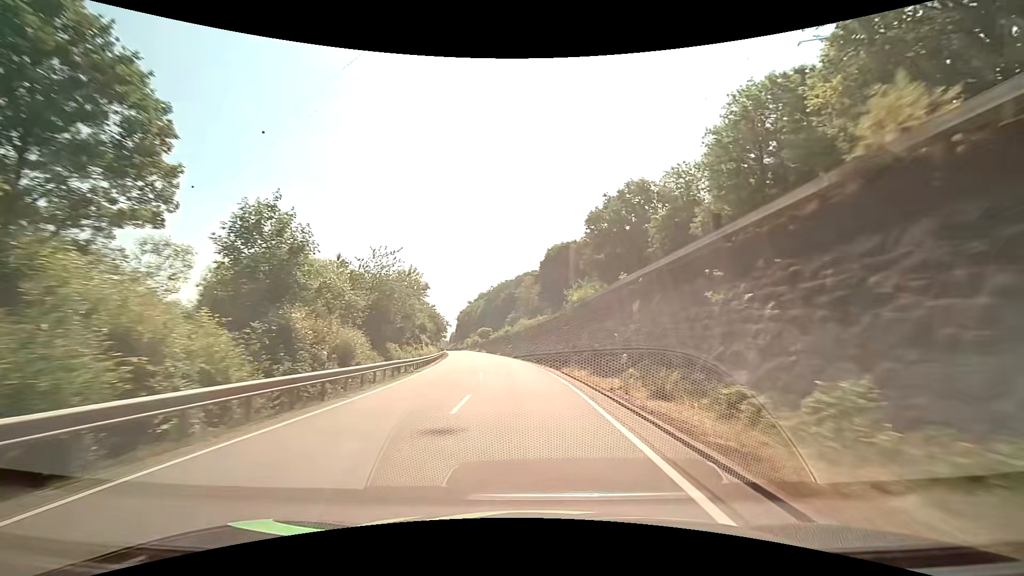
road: primary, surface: asphalt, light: Day
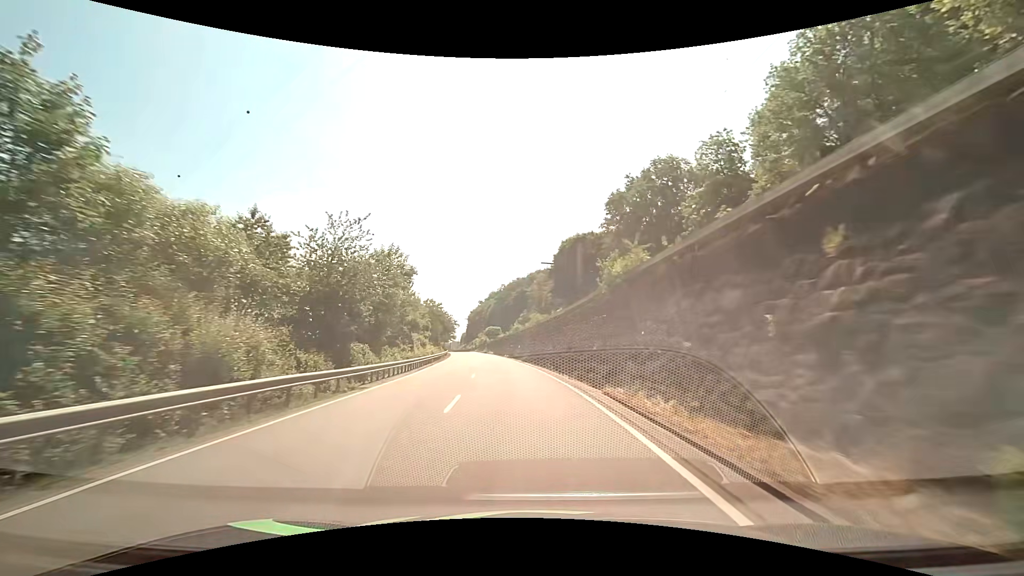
(-0.1, +11.5) m; -1°
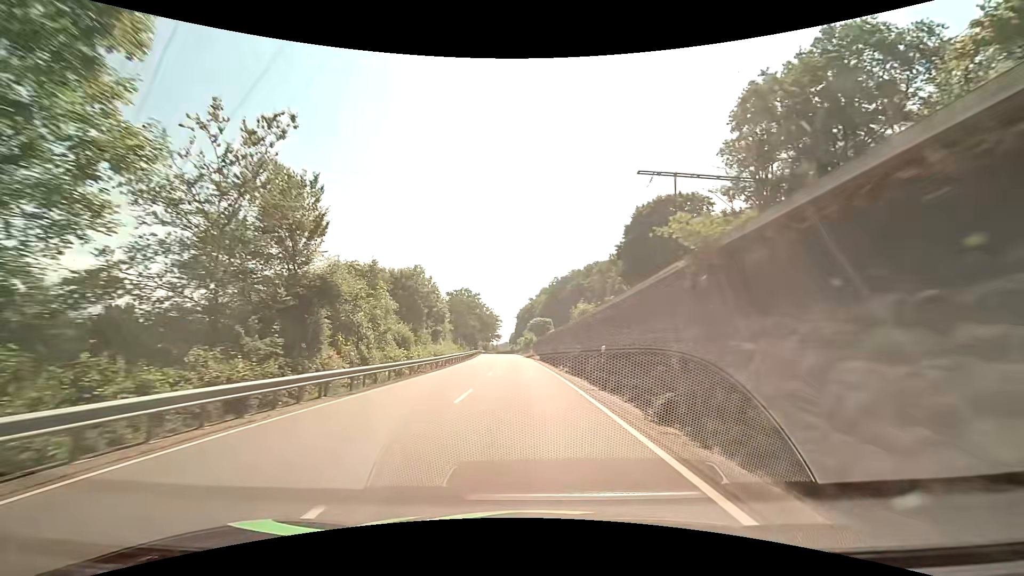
(-1.9, +34.1) m; -6°
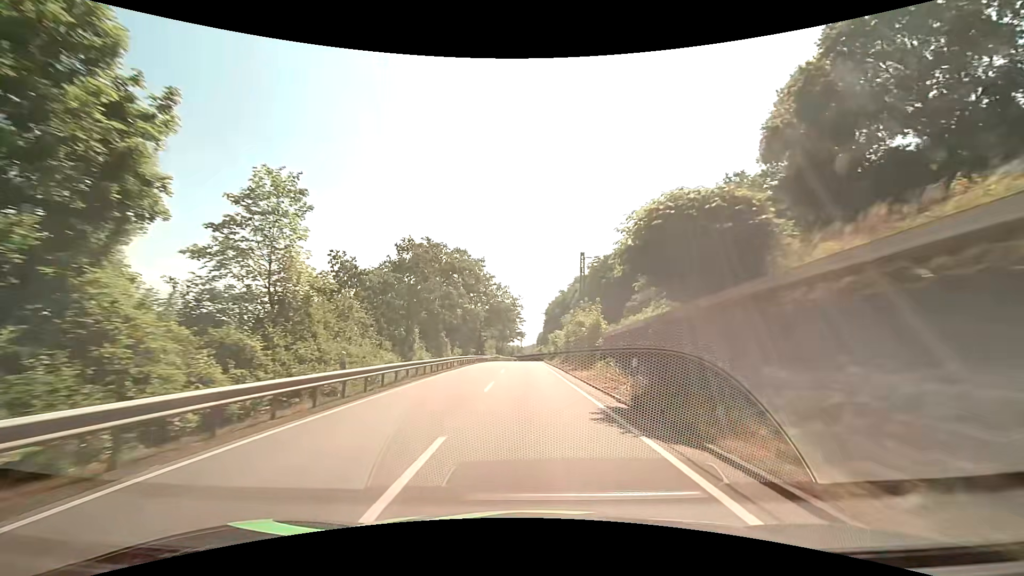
(-2.2, +56.5) m; -3°
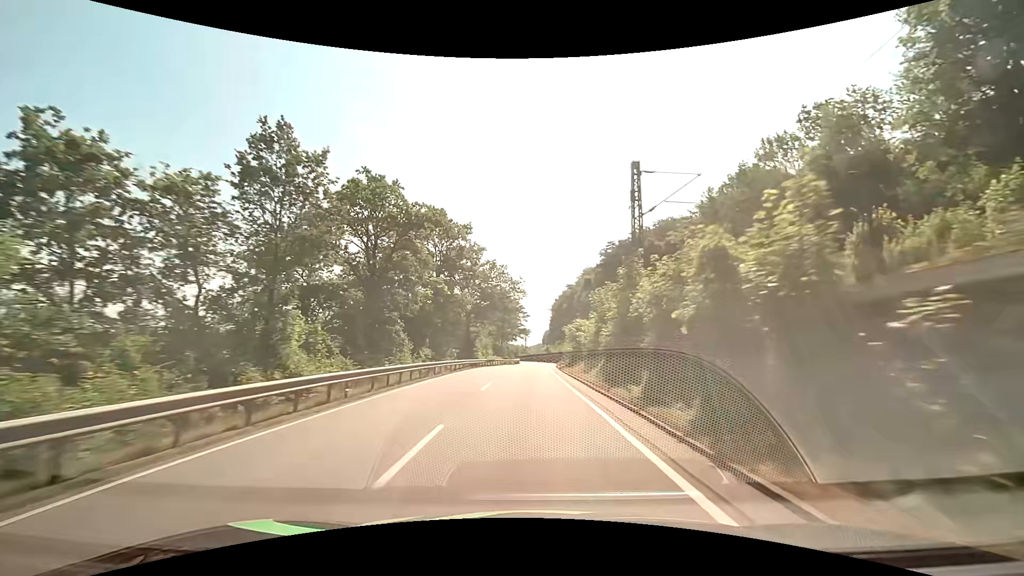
(-0.1, +22.7) m; -1°
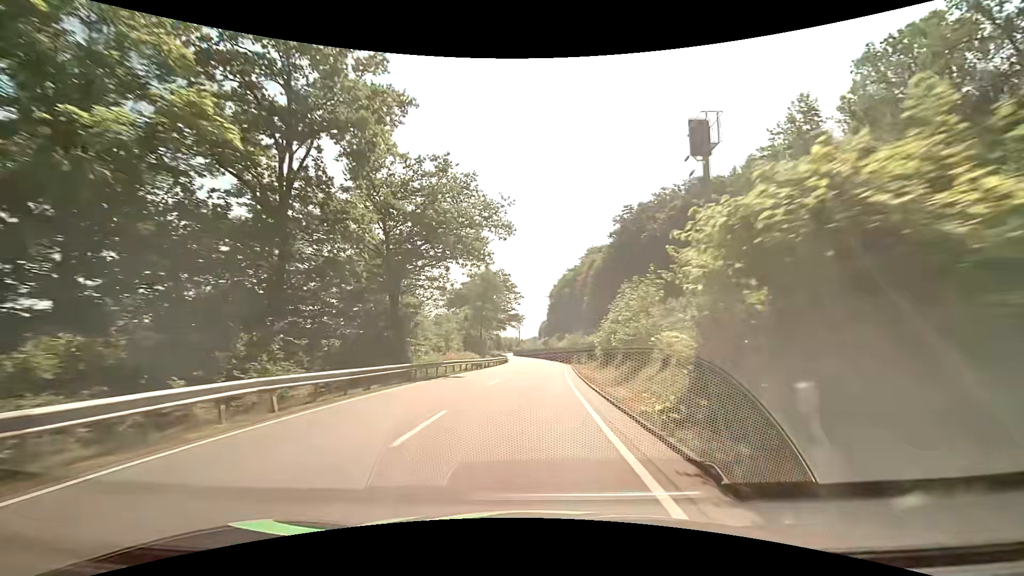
(+0.2, +34.1) m; 0°
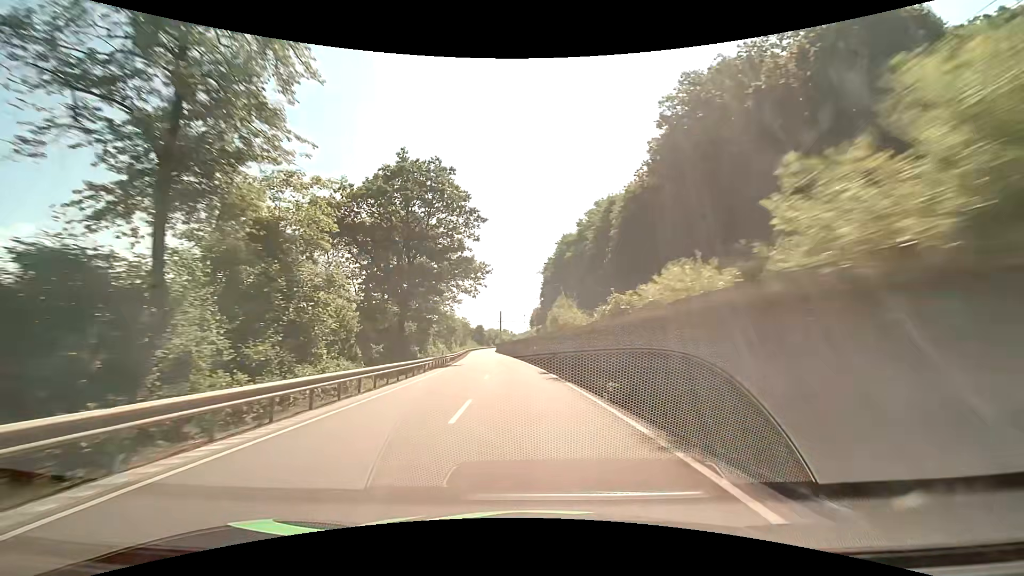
(+2.0, +57.8) m; +1°
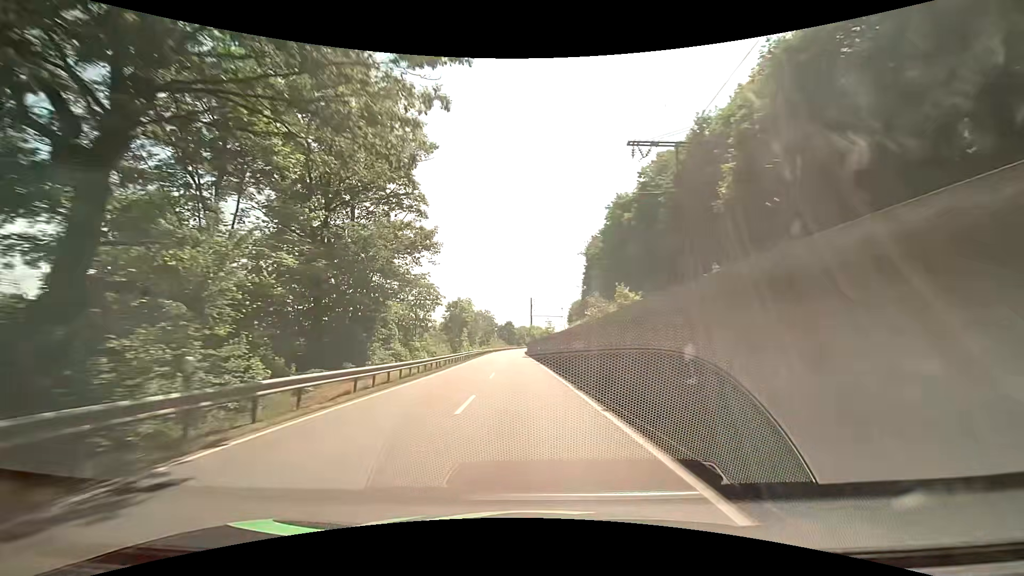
(-1.5, +34.8) m; -4°
(0, +10) (0, +20) (0, +30) (-1, +40) (-1, +50) (-1, +60) (-2, +70) (-2, +80) (-2, +90) (-3, +100) m
